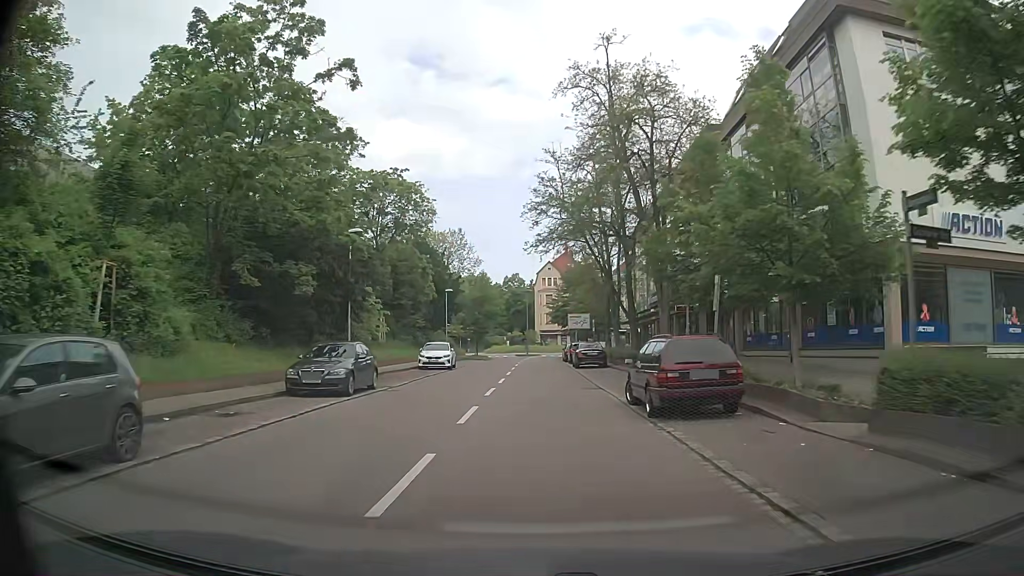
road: tertiary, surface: asphalt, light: Day
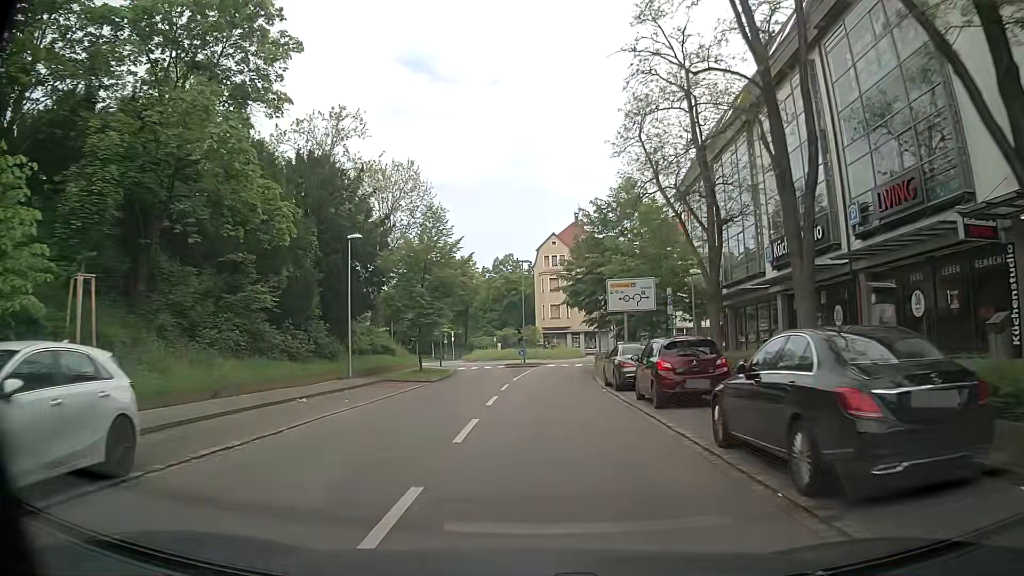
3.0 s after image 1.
(+0.2, +32.2) m; +1°
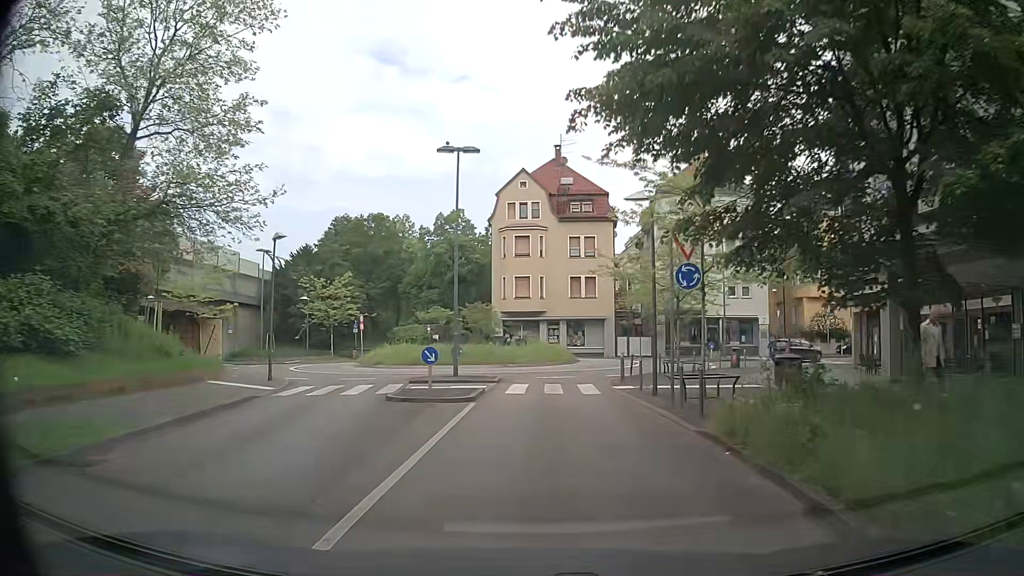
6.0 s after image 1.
(-0.1, +29.8) m; +2°
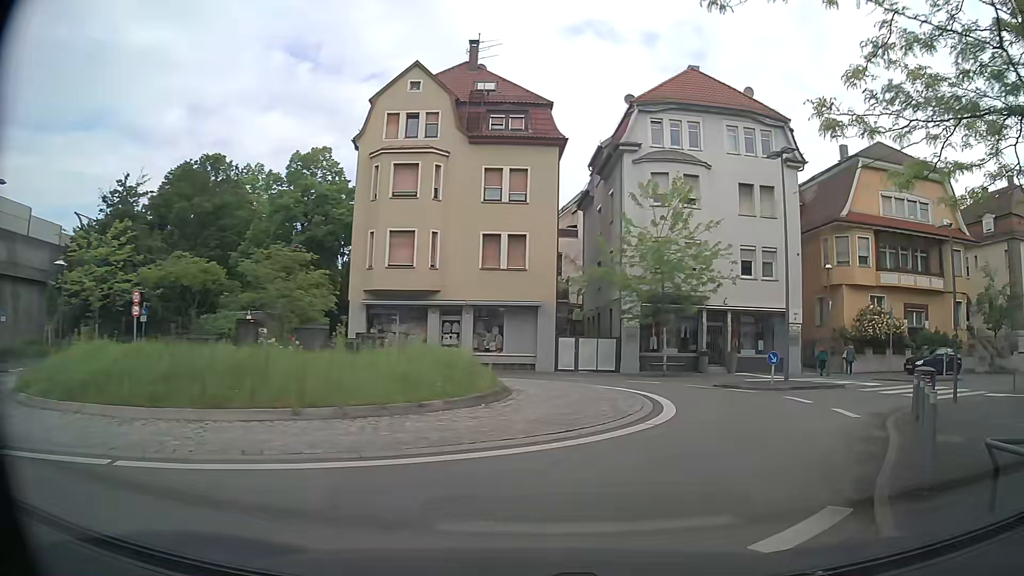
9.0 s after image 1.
(+0.5, +22.2) m; +8°
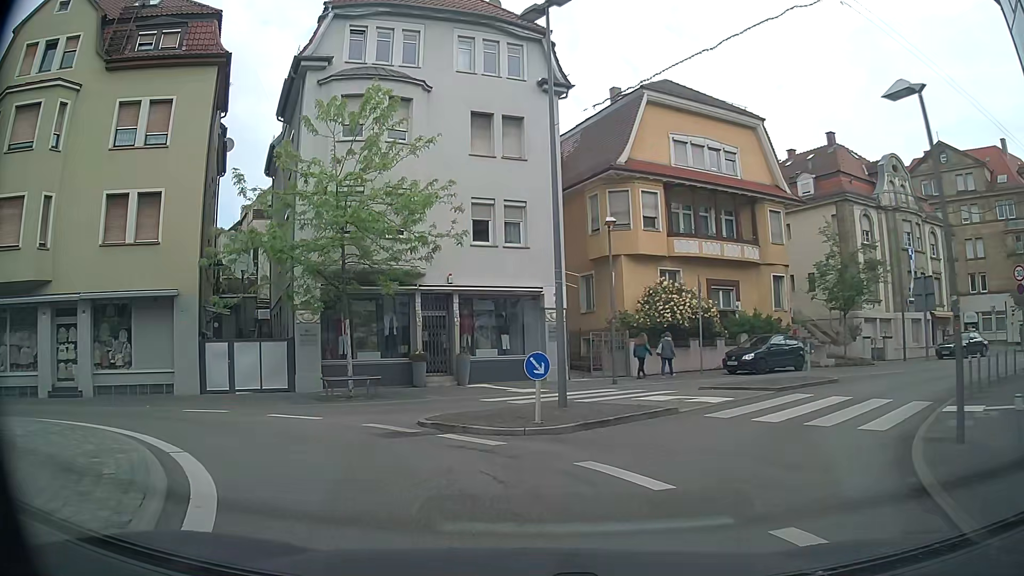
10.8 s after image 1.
(+3.2, +10.7) m; +23°
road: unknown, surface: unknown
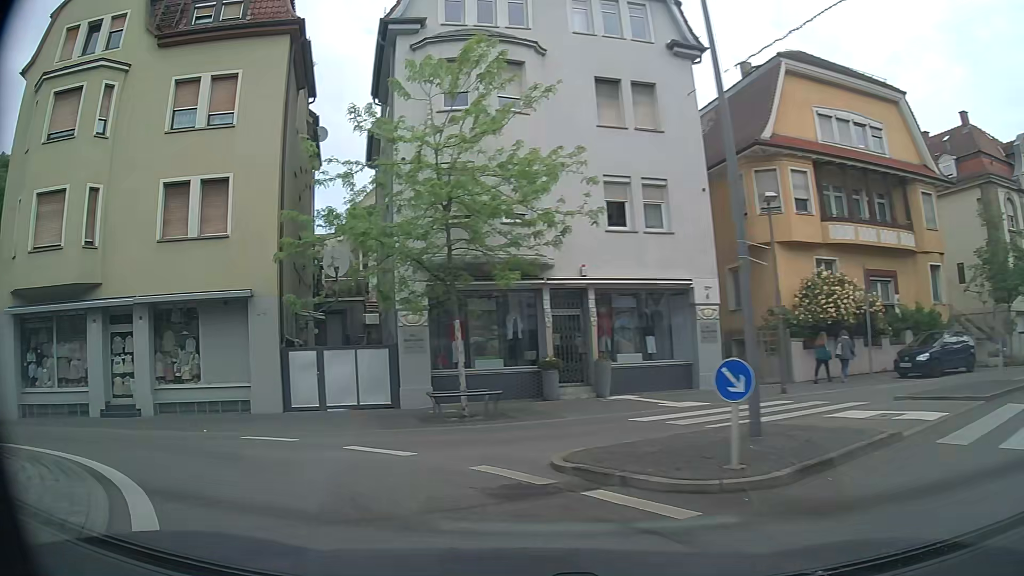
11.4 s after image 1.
(-0.3, +3.7) m; -11°
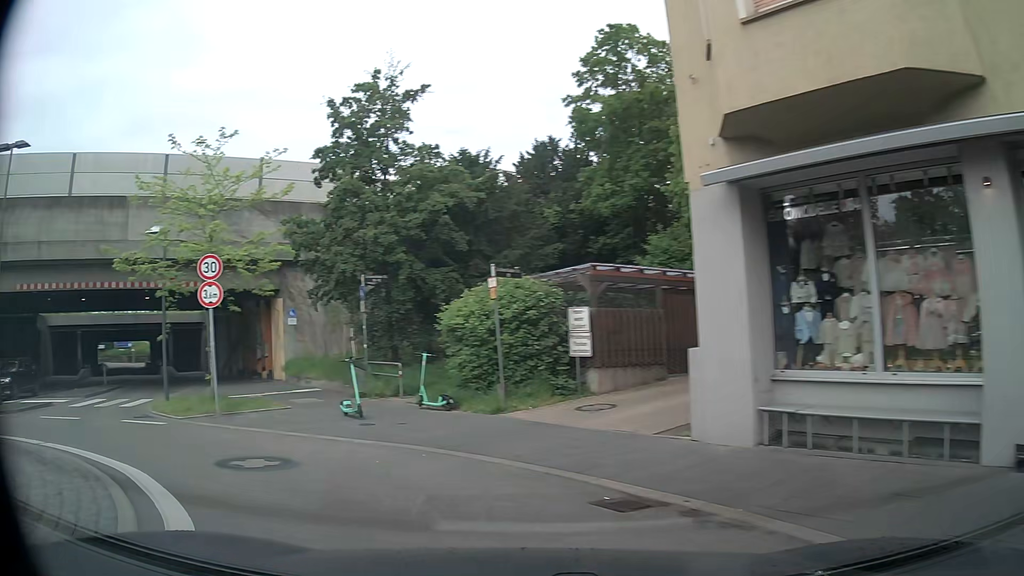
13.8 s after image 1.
(-7.6, +10.8) m; -71°
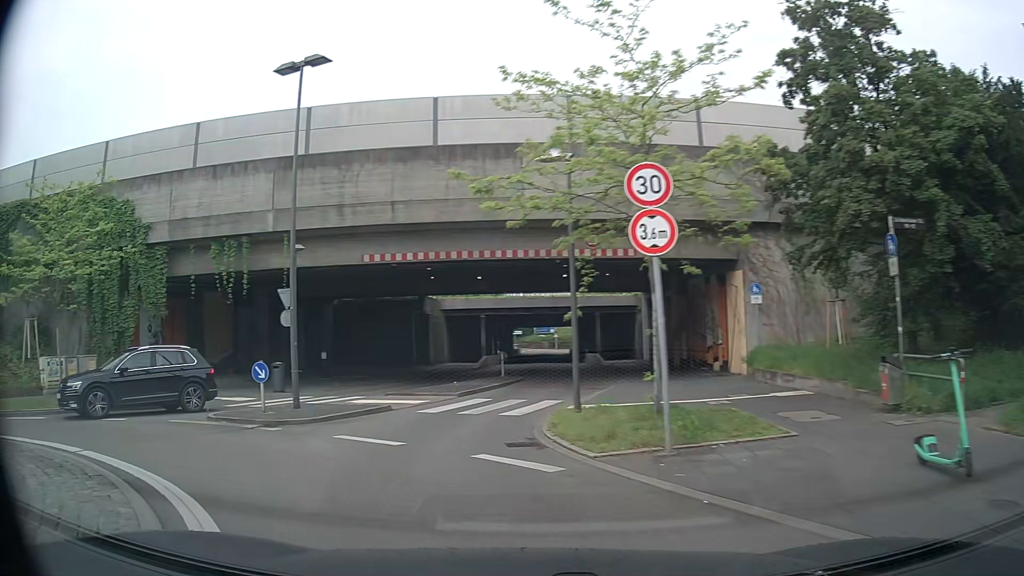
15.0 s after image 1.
(-2.5, +6.7) m; -37°
